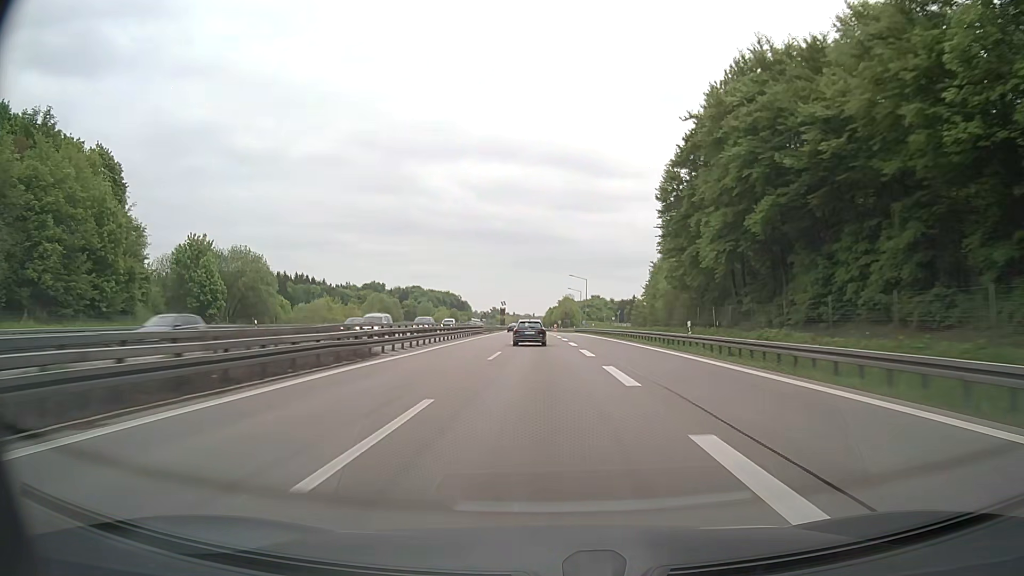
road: motorway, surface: asphalt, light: Day
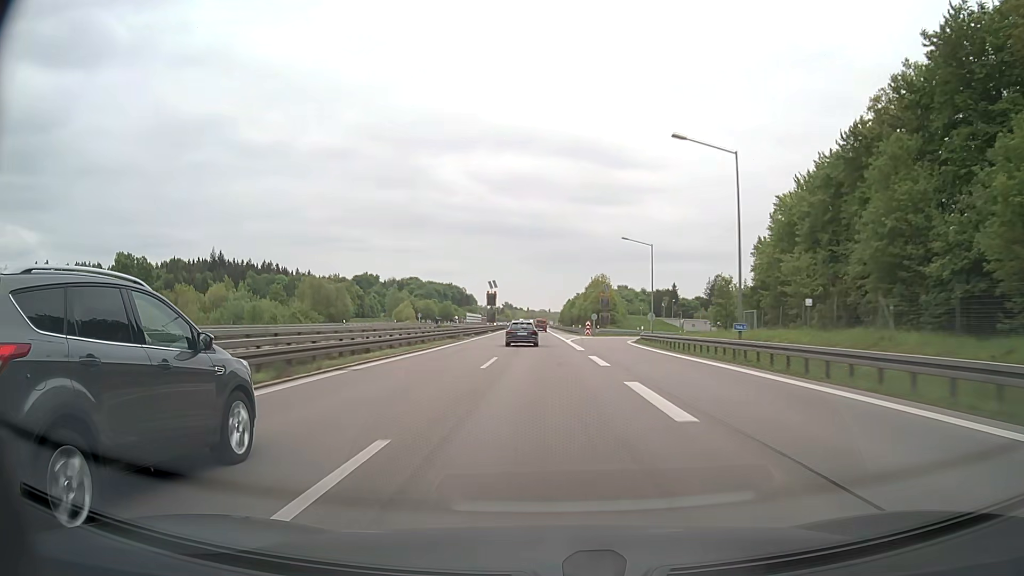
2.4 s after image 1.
(-1.1, +76.6) m; -1°
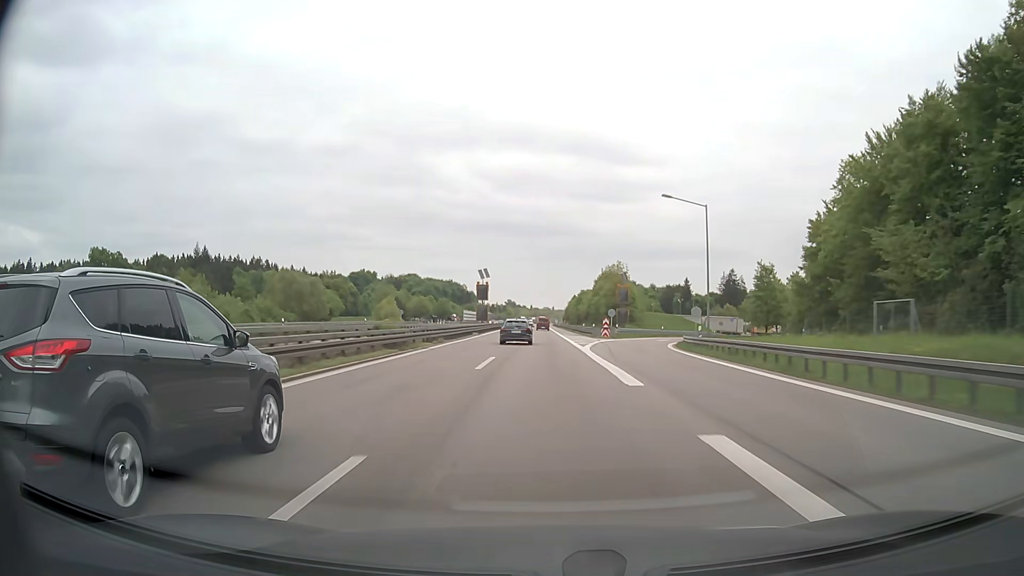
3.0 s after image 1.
(-0.1, +19.3) m; 0°
(0, +10) (0, +20) (0, +30) (0, +40) (0, +50) (0, +60) (0, +70) (-1, +80) (-1, +90) (-1, +100) m
